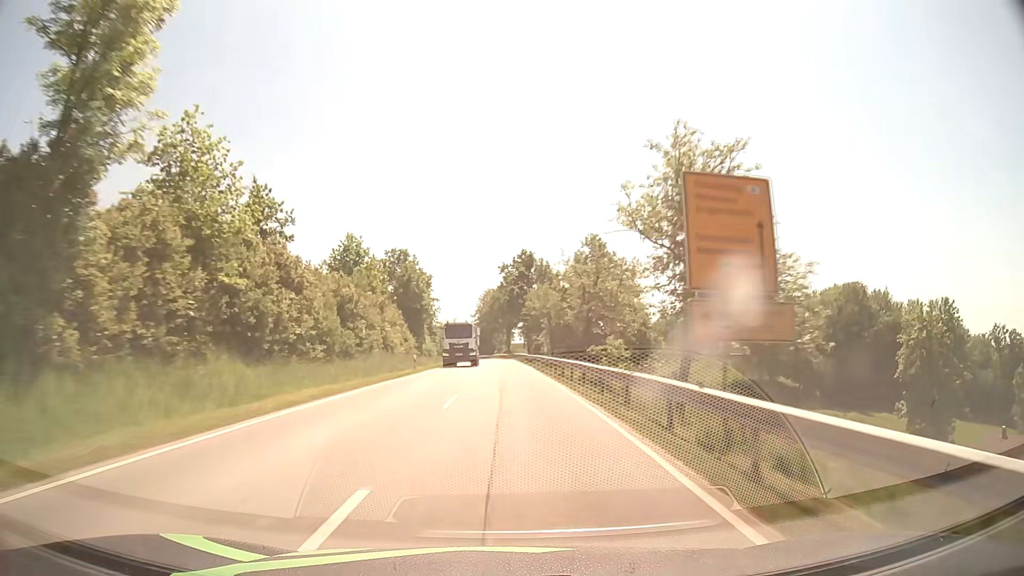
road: secondary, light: Day
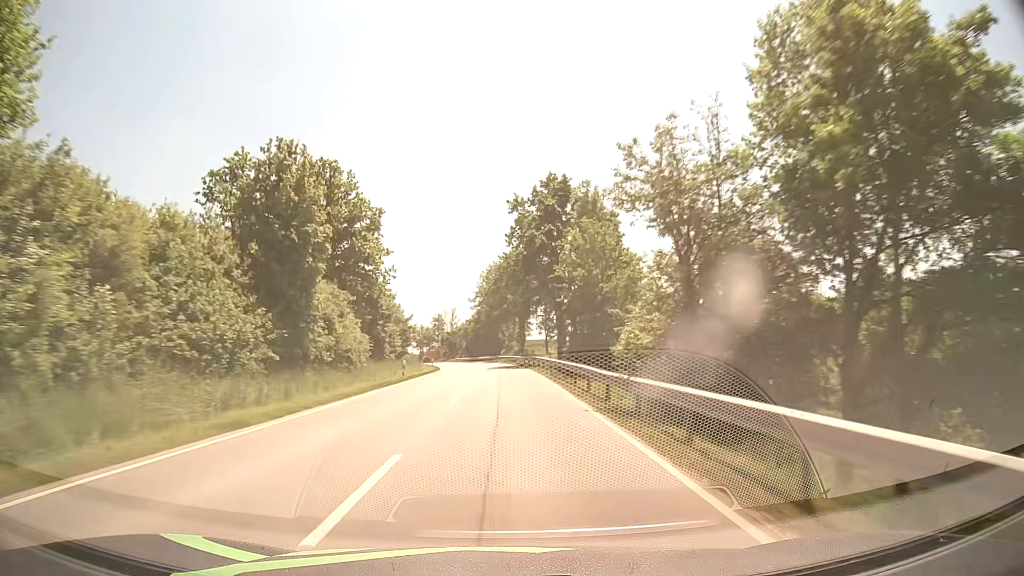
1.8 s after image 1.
(-0.2, +45.7) m; -1°
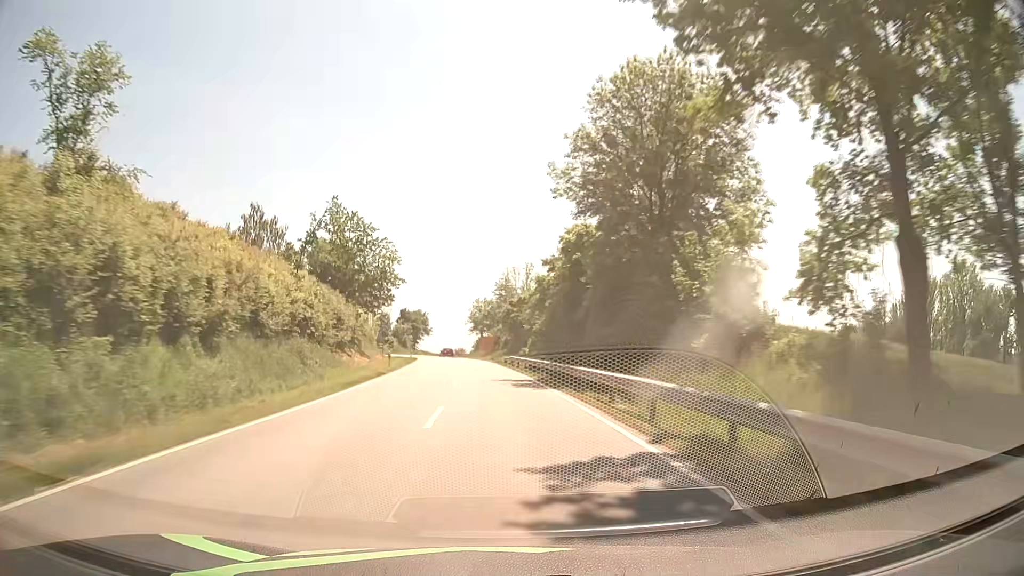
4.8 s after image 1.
(-3.1, +77.6) m; -7°
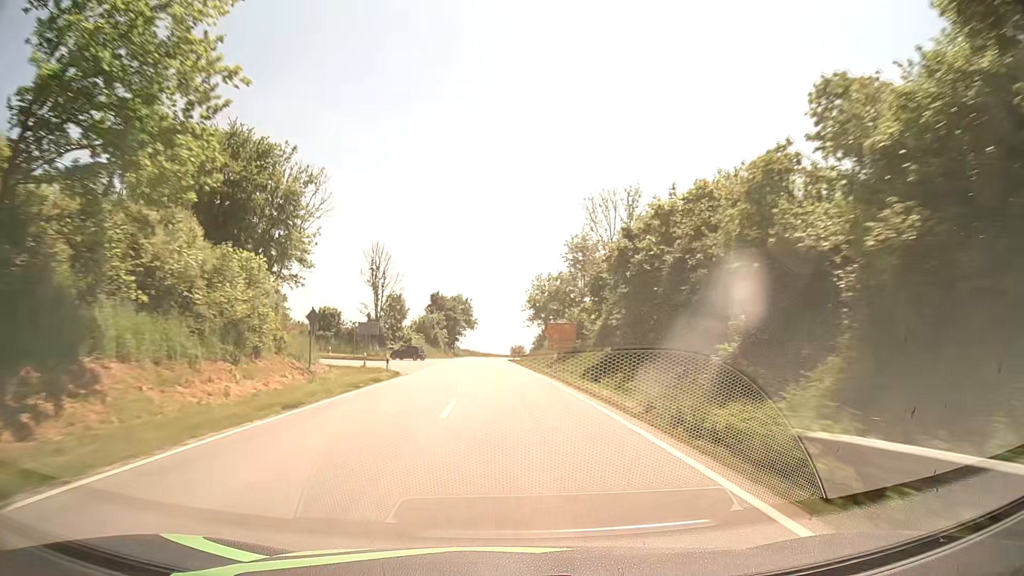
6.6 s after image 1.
(-2.6, +46.9) m; -6°
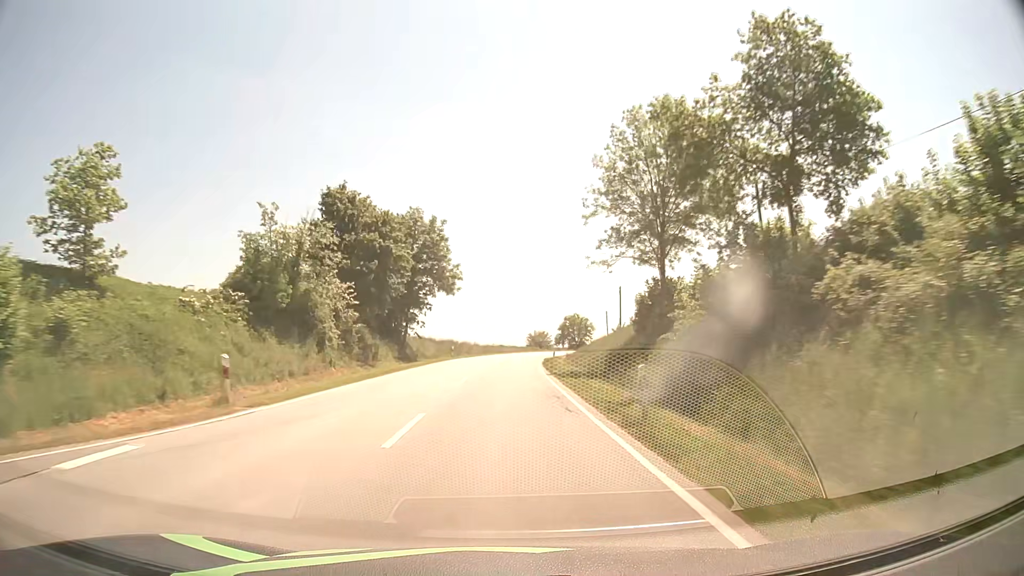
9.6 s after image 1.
(-1.2, +75.5) m; -1°
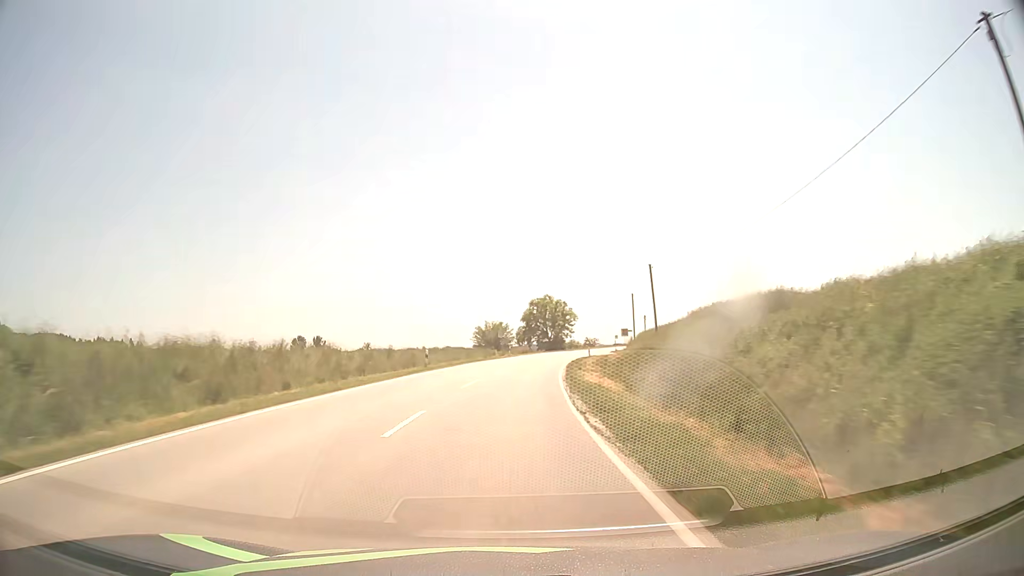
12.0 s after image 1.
(+1.5, +58.2) m; +4°
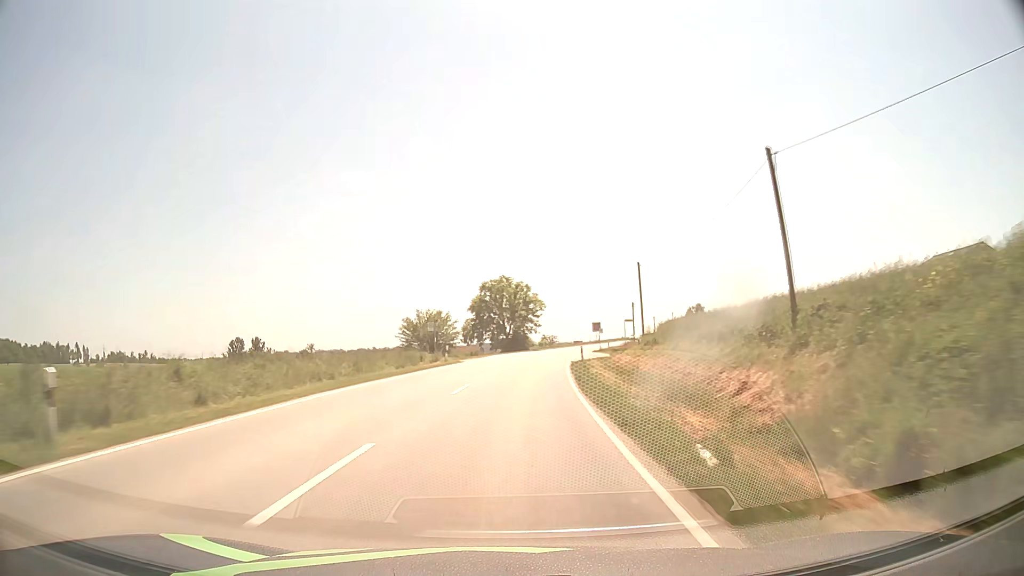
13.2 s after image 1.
(+1.1, +28.7) m; +4°
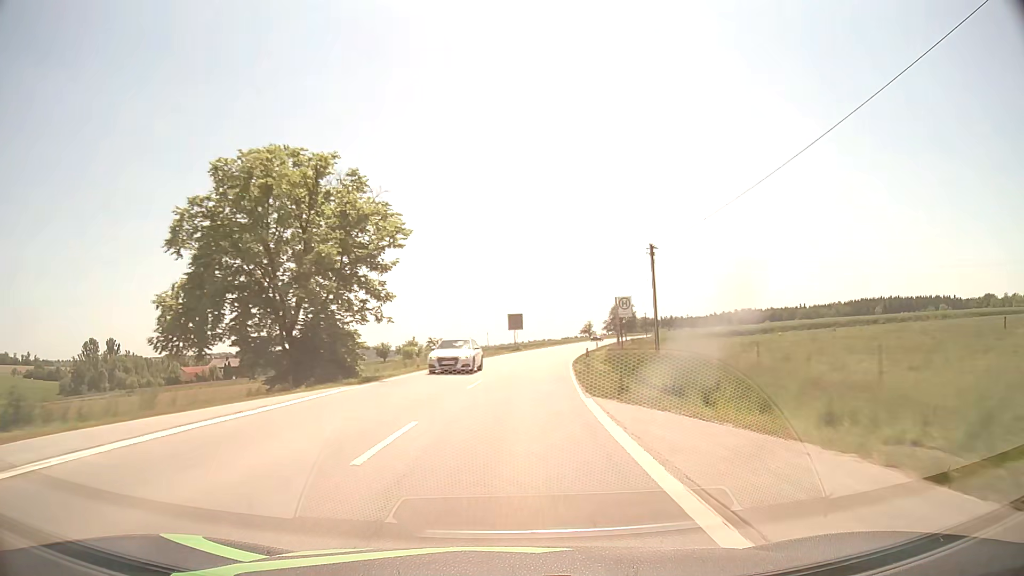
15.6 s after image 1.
(+4.3, +56.8) m; +9°
(0, +10) (+1, +20) (+1, +30) (+2, +40) (+4, +50) (+5, +60) (+7, +70) (+9, +79) (+11, +89) (+13, +99) m
